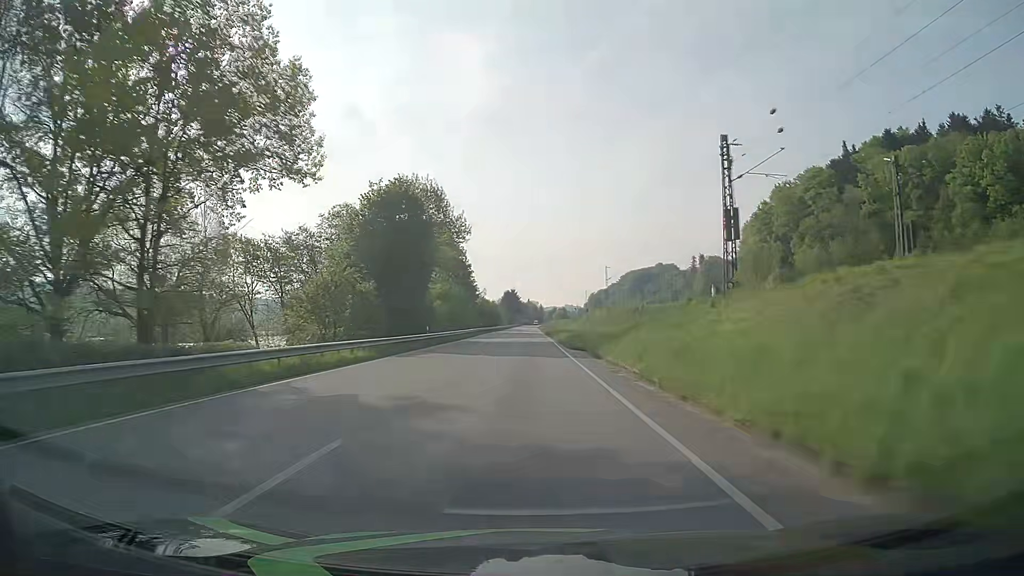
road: primary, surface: asphalt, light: Day
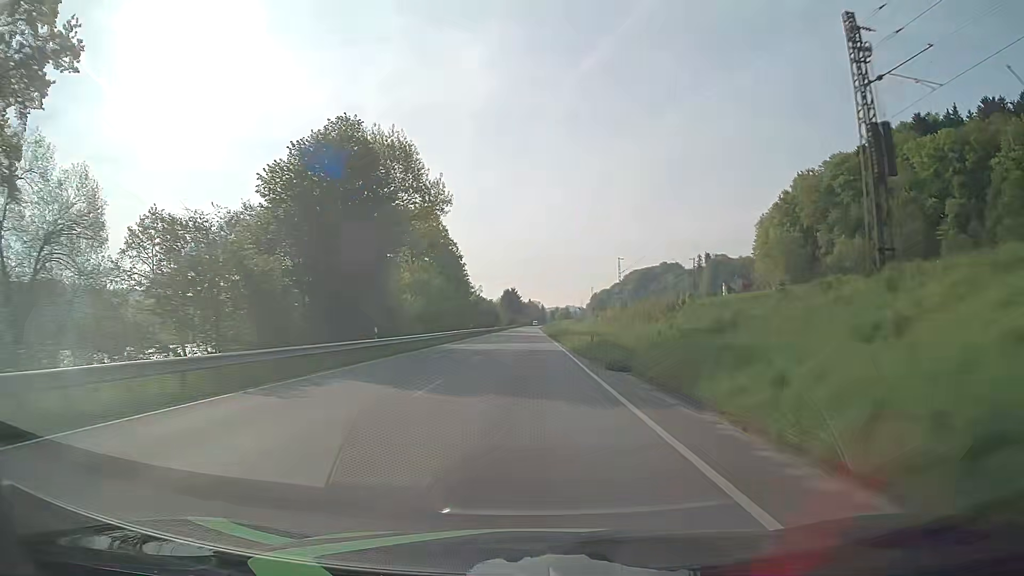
(0.0, +15.8) m; 0°
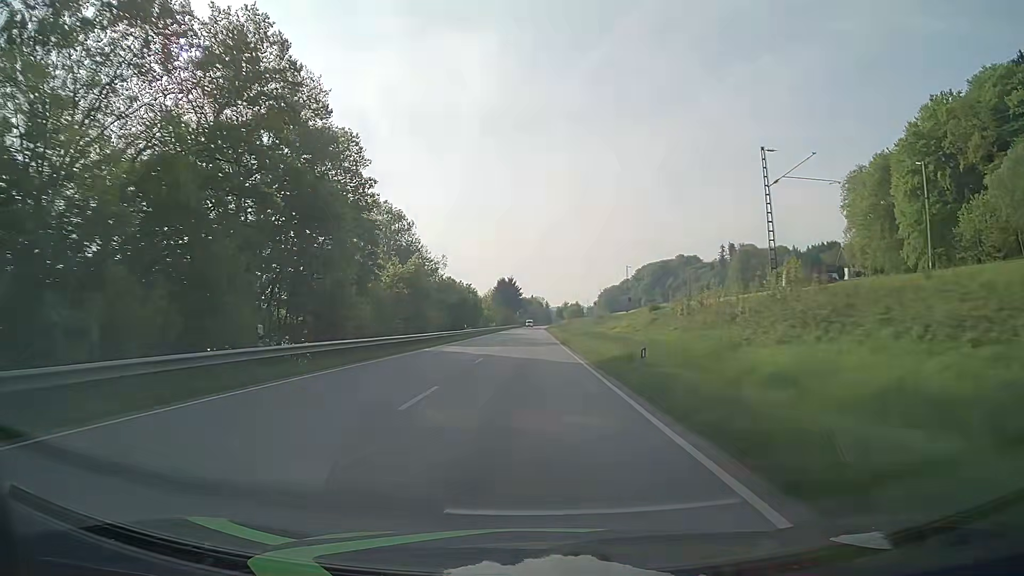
(-0.3, +63.2) m; 0°
(0, +10) (0, +20) (0, +30) (0, +40) (0, +50) (0, +60) (0, +70) (0, +80) (0, +90) (0, +100) m
